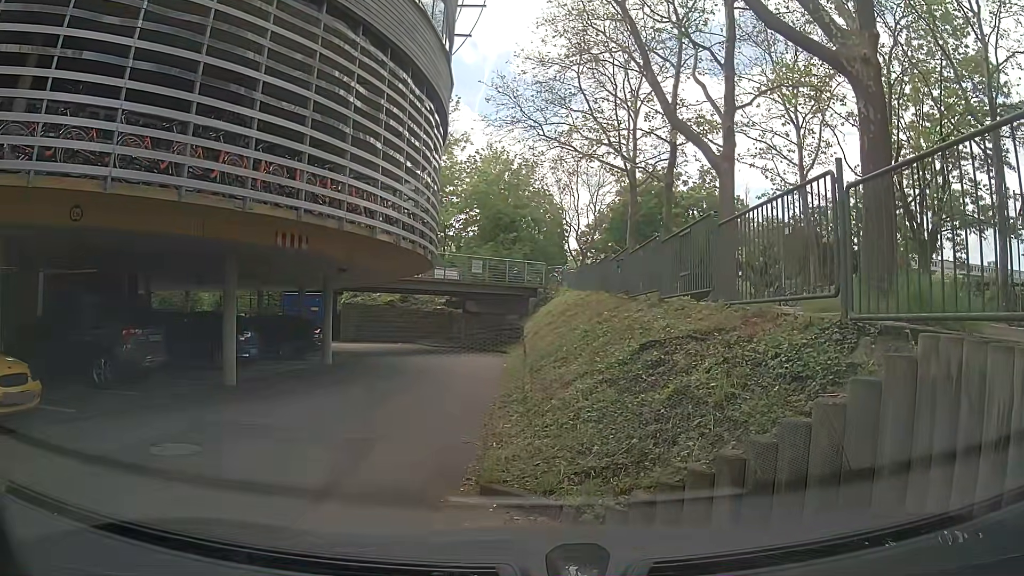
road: service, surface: asphalt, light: Day
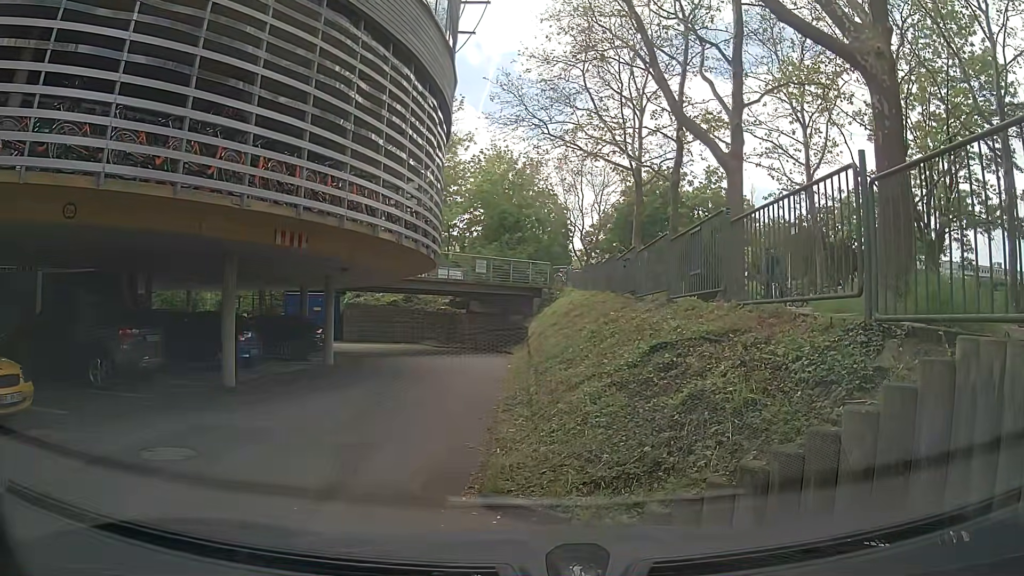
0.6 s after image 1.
(0.0, +0.3) m; 0°
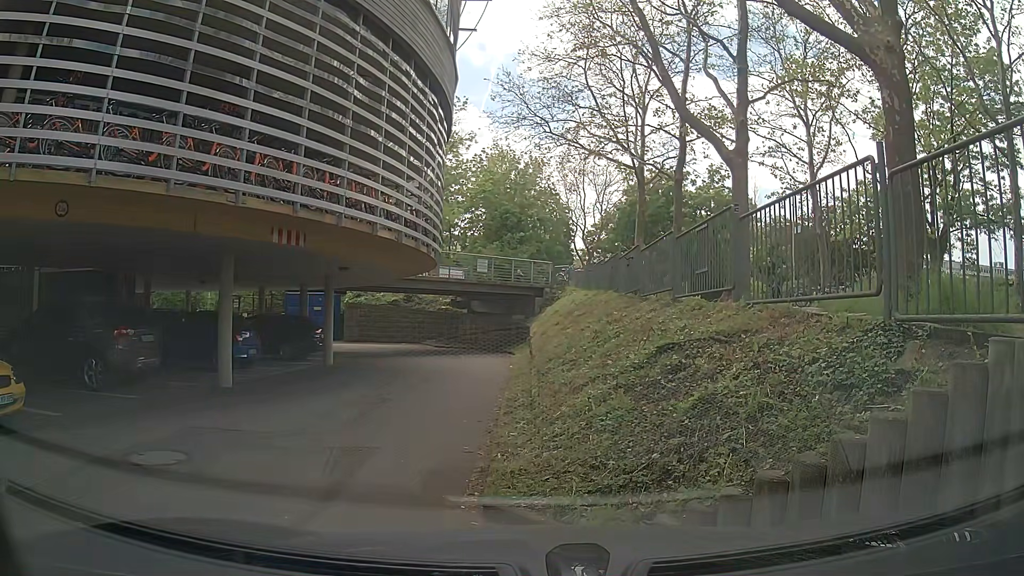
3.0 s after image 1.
(0.0, +0.3) m; 0°
